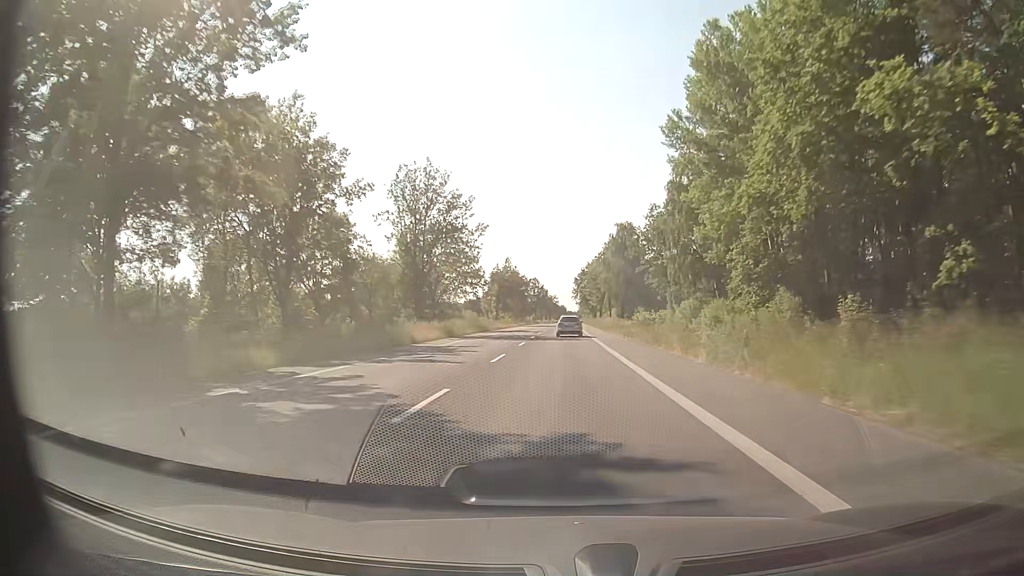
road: secondary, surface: asphalt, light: Day
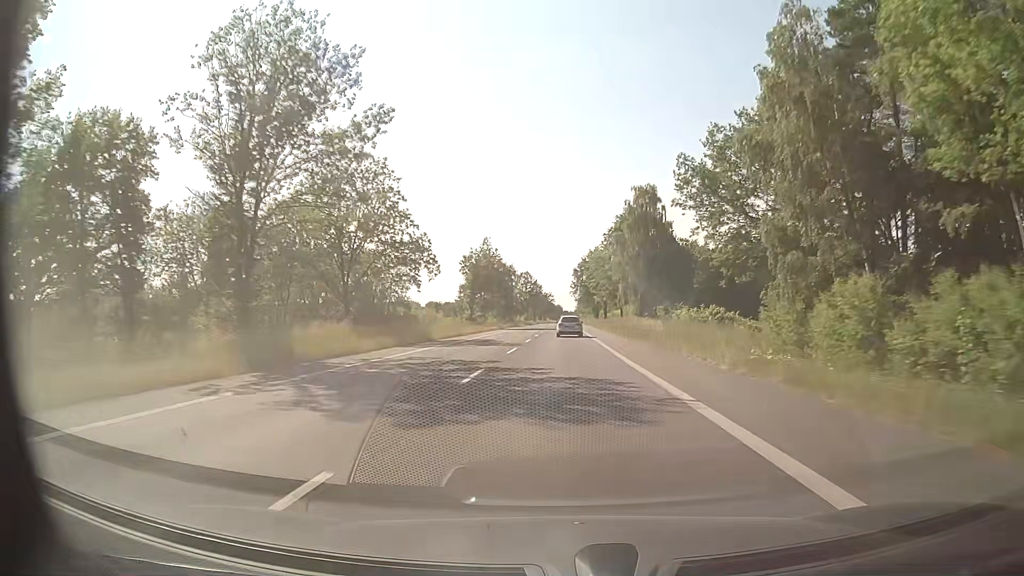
(0.0, +30.7) m; 0°
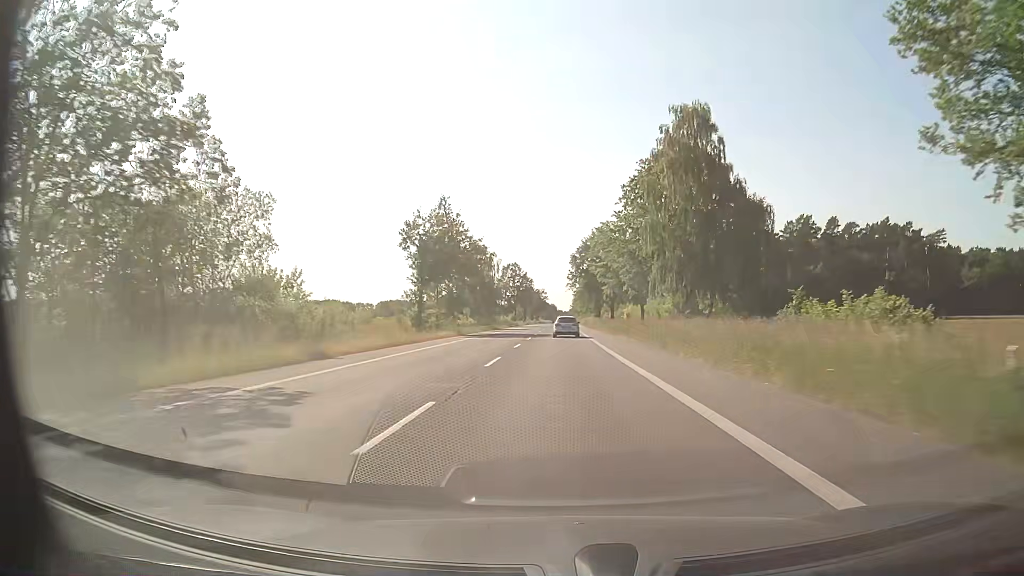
(+0.2, +30.8) m; +1°
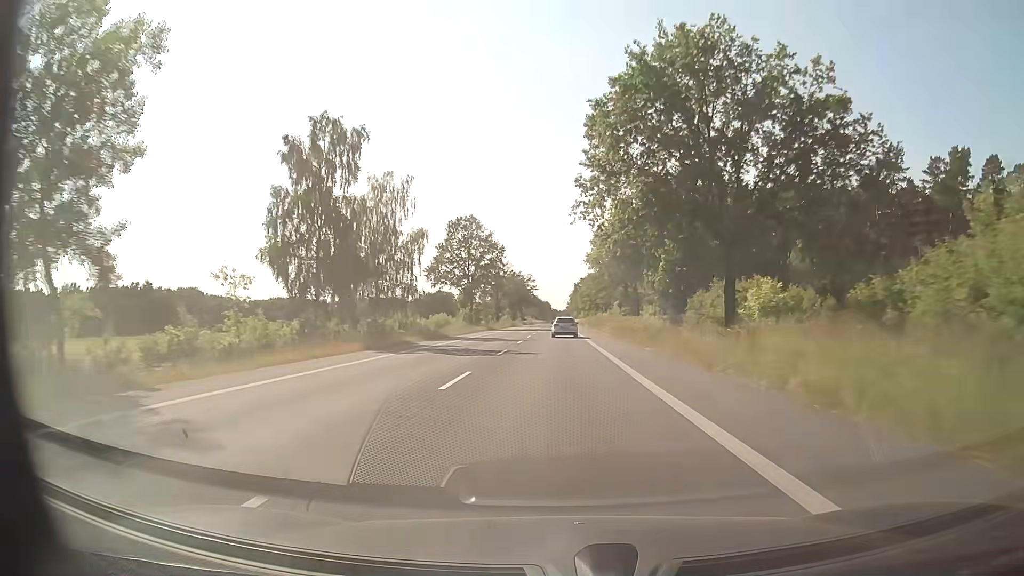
(+0.1, +77.6) m; +1°
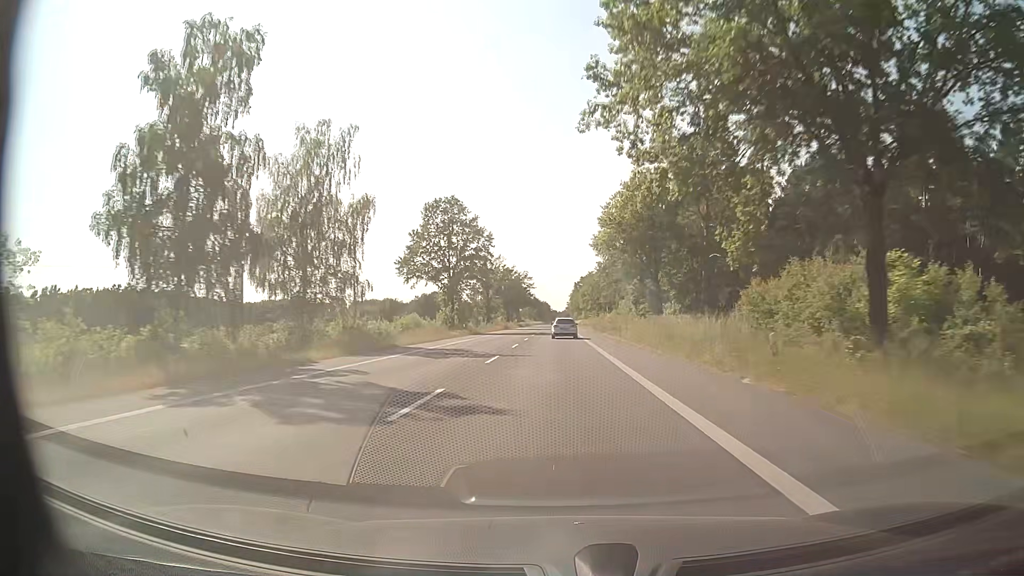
(-0.1, +15.7) m; 0°
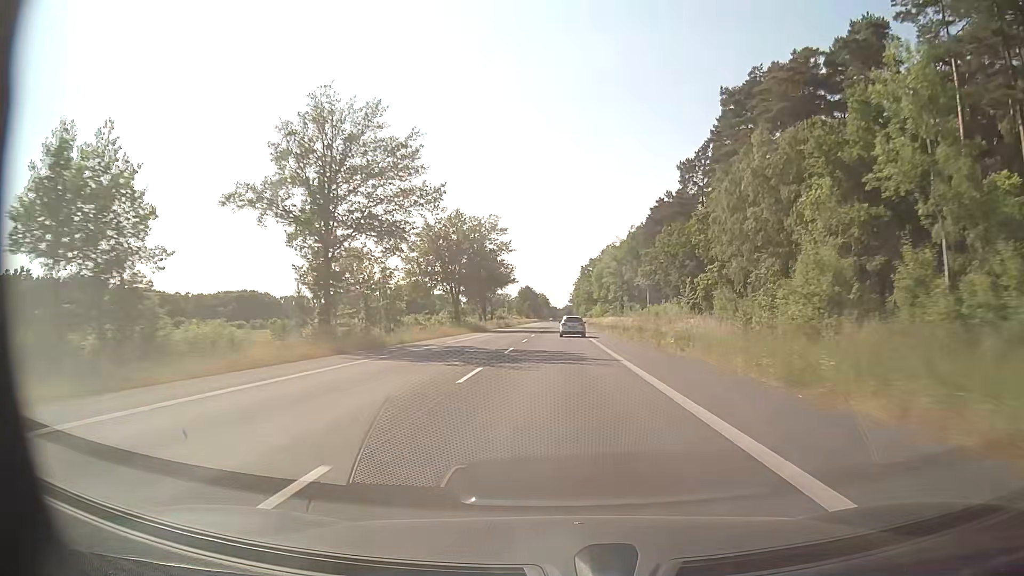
(-0.3, +78.8) m; 0°
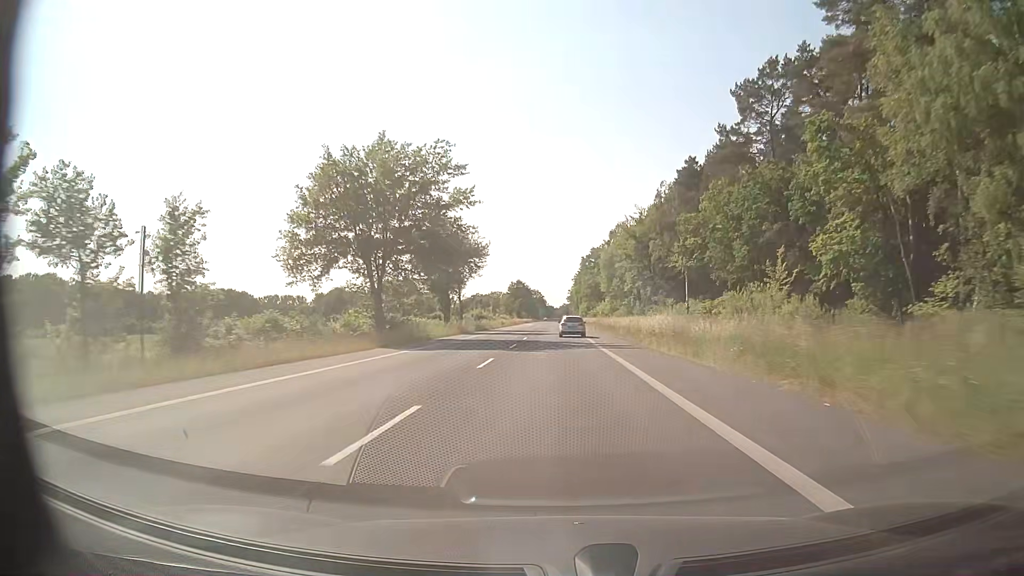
(+0.1, +31.6) m; 0°
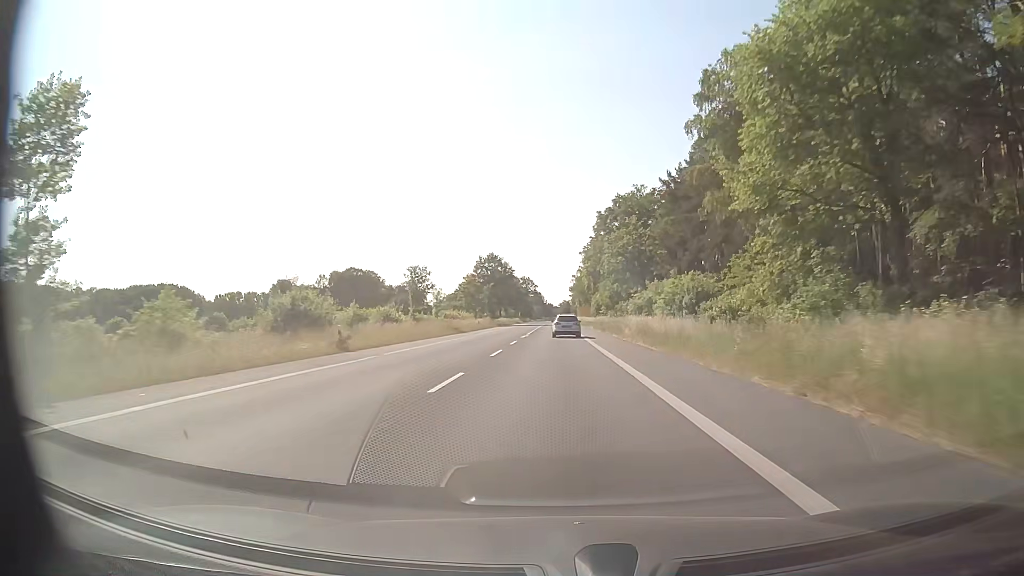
(+0.3, +77.6) m; 0°
(0, +10) (0, +20) (0, +30) (0, +40) (0, +50) (0, +60) (0, +70) (0, +80) (0, +90) (0, +100) m
